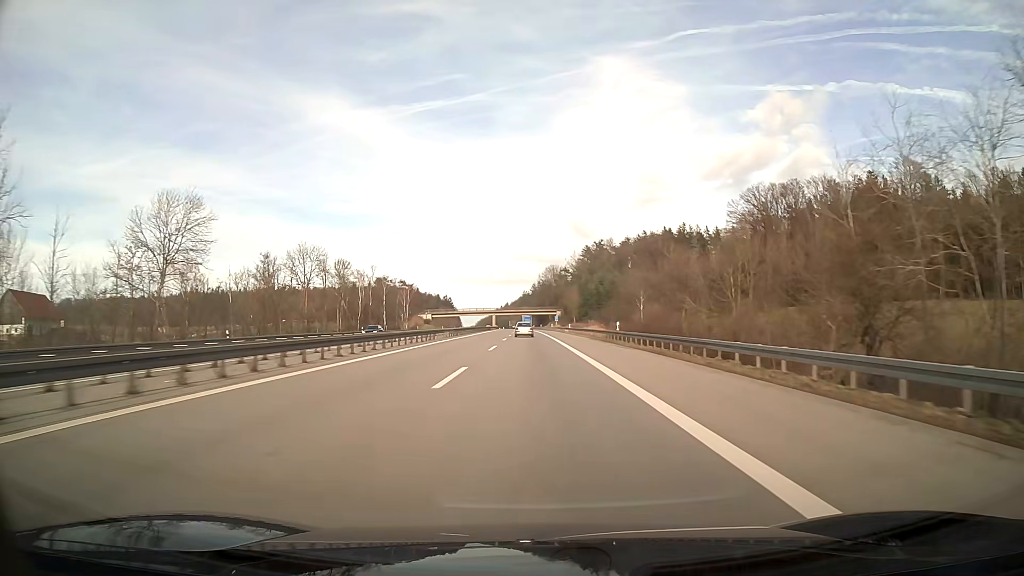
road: motorway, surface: asphalt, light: Day
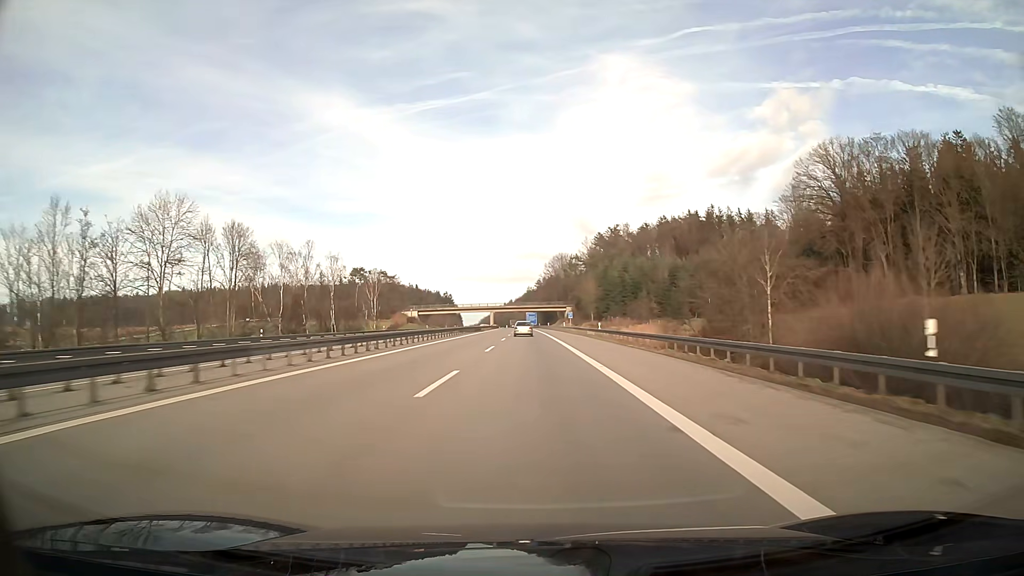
(-0.1, +37.5) m; 0°
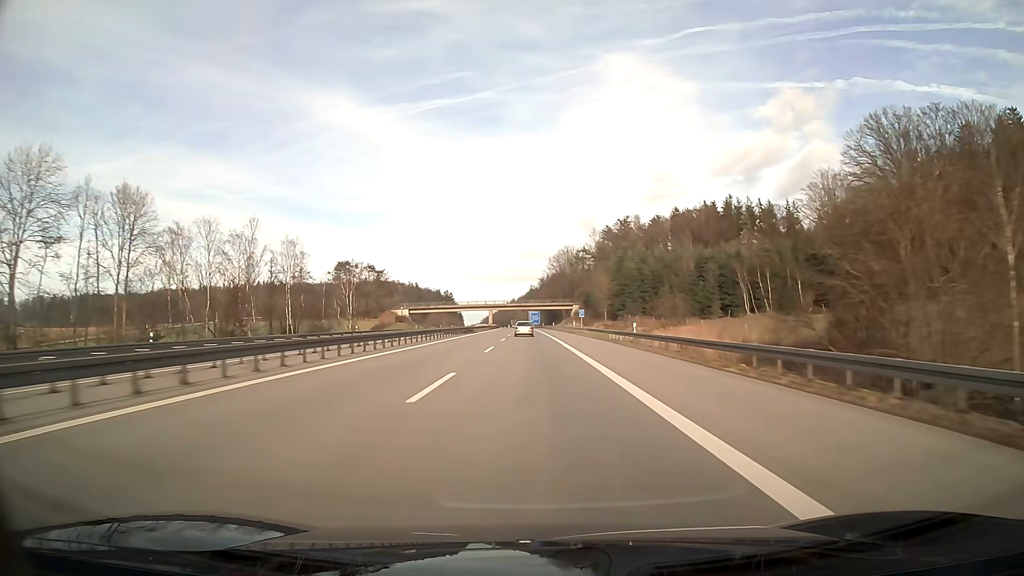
(0.0, +18.7) m; 0°
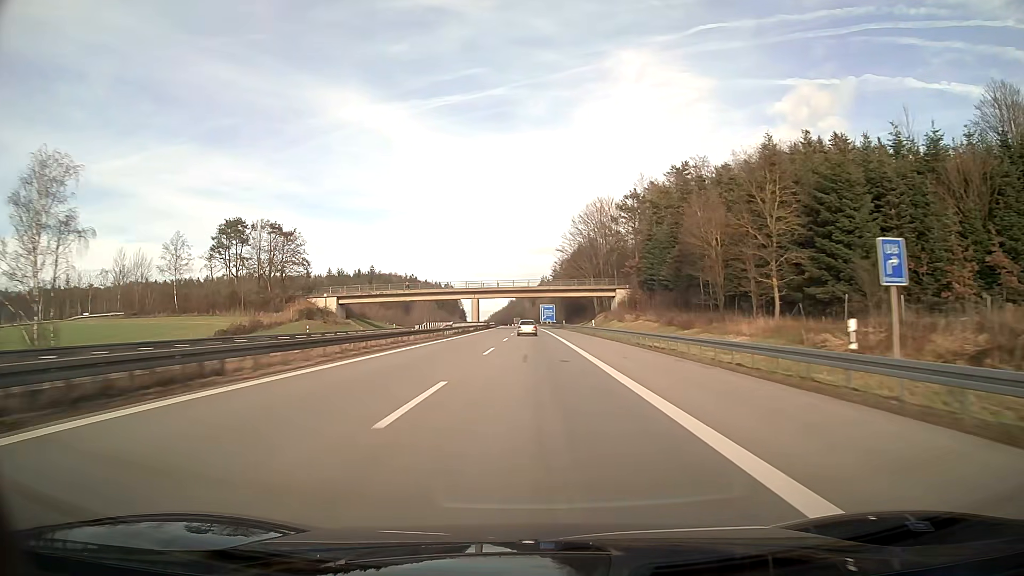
(-0.6, +74.8) m; -1°
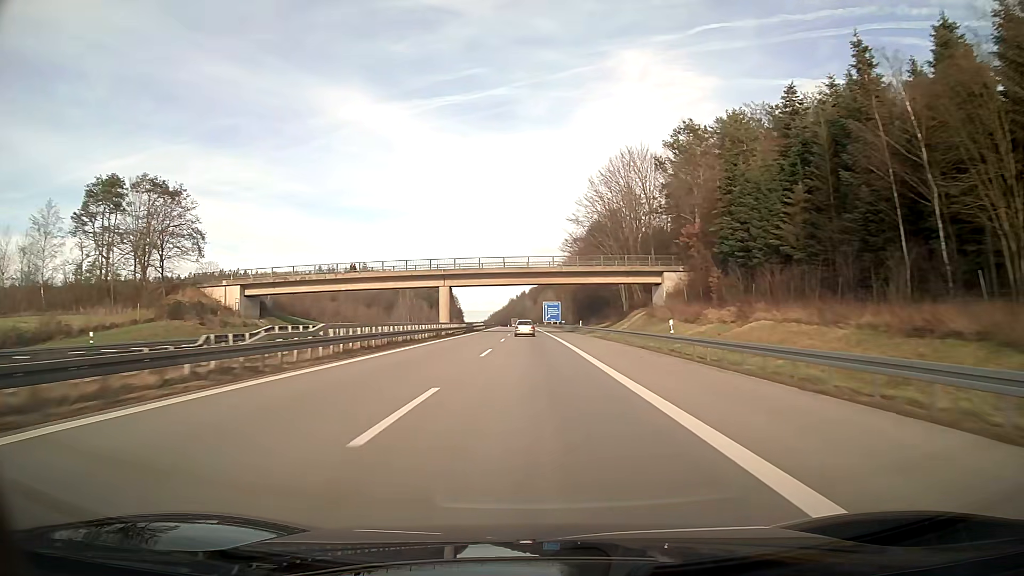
(-0.1, +37.2) m; 0°
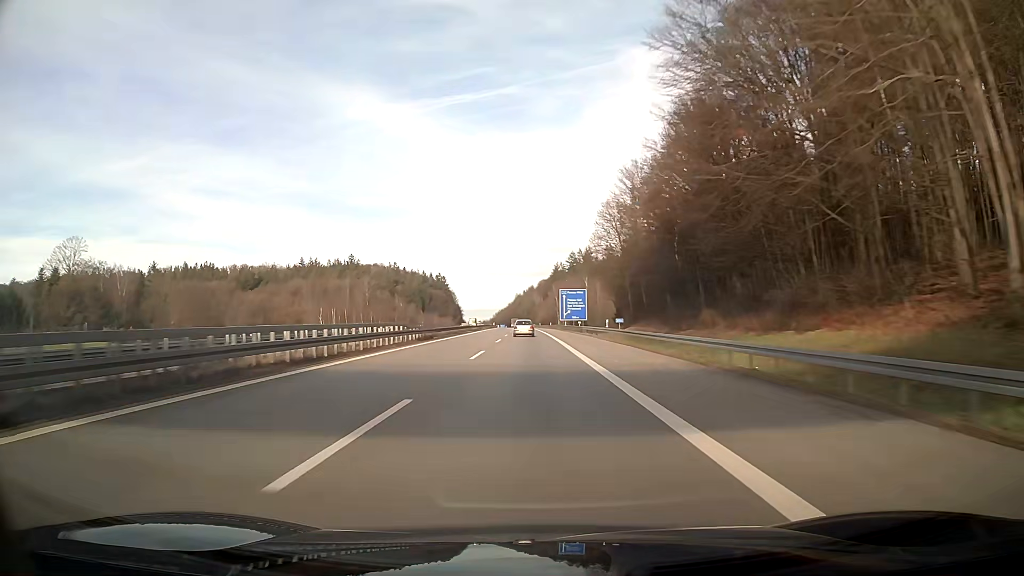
(-0.5, +73.7) m; -1°
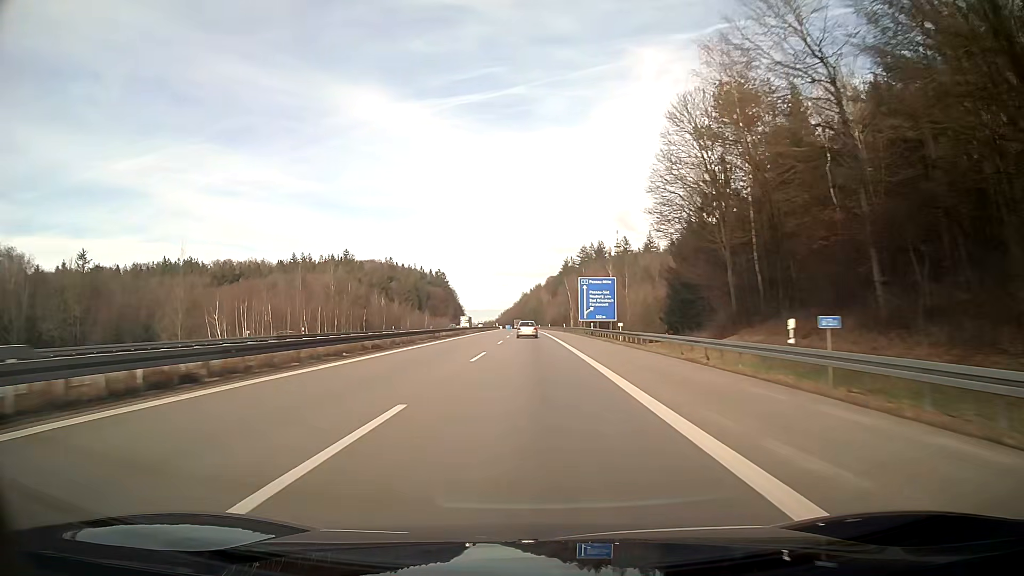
(-0.1, +36.7) m; 0°
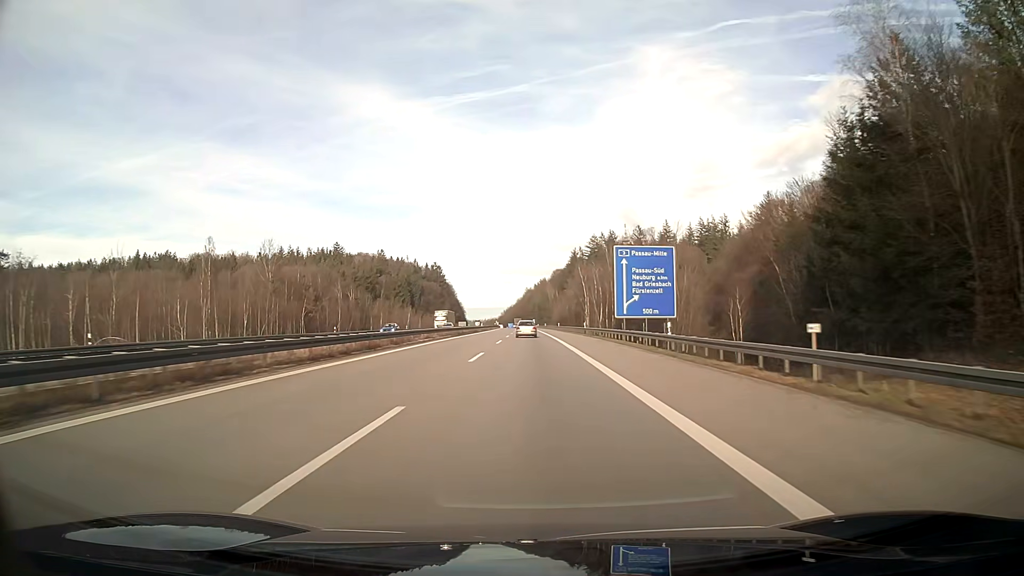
(-0.1, +36.8) m; 0°
